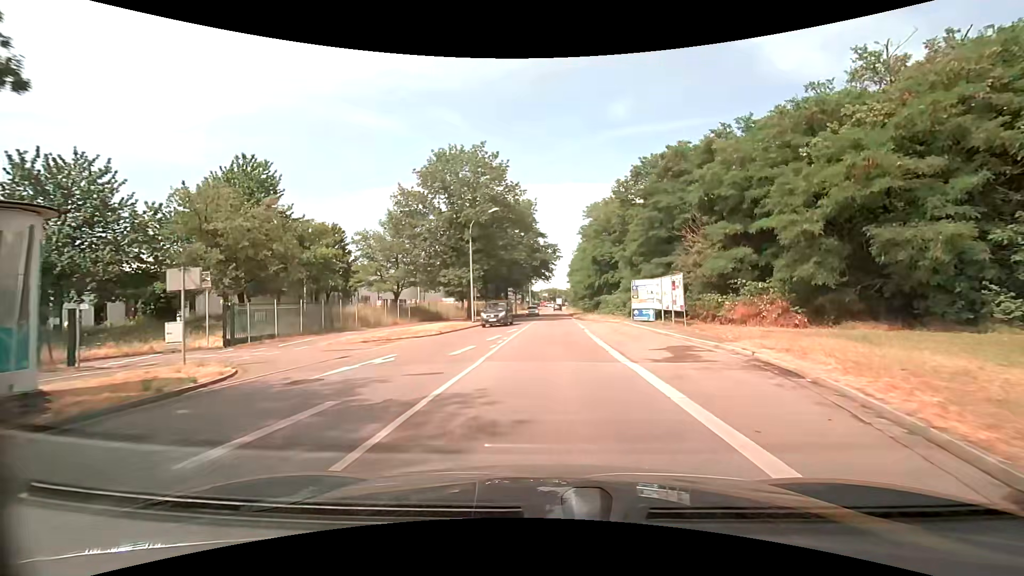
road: secondary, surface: asphalt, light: Day
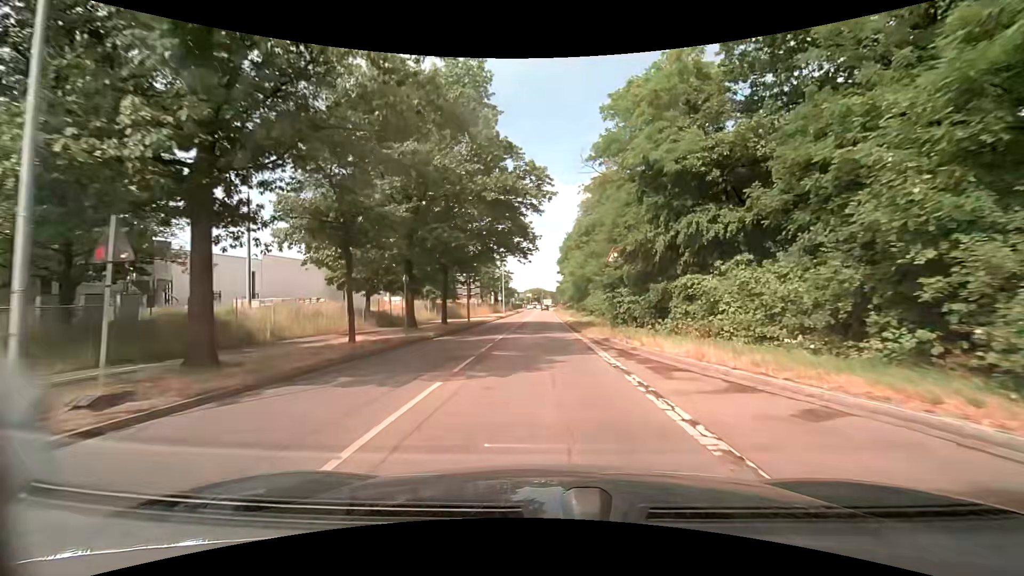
(+0.3, +34.8) m; +1°
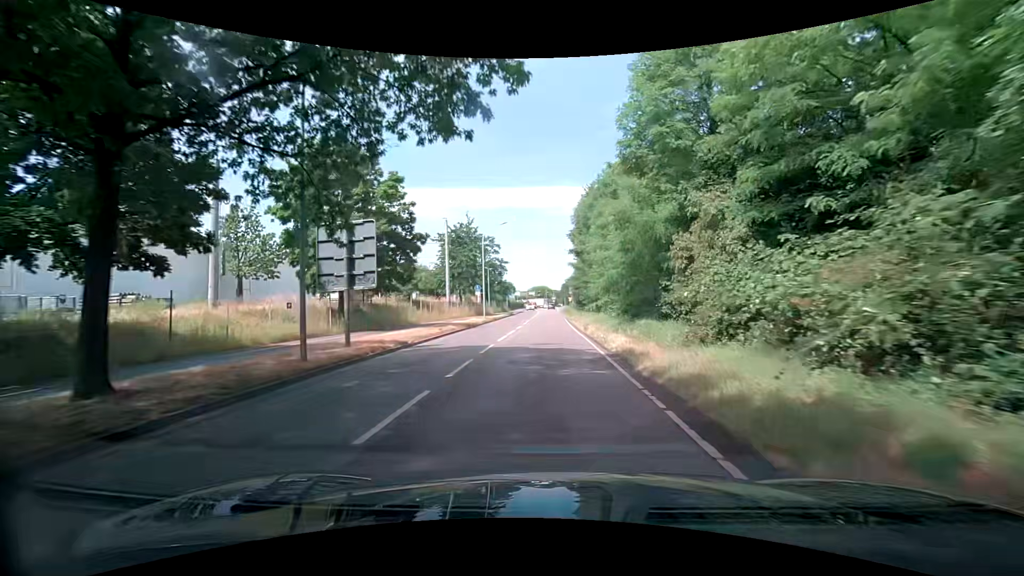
(+0.2, +28.1) m; -1°
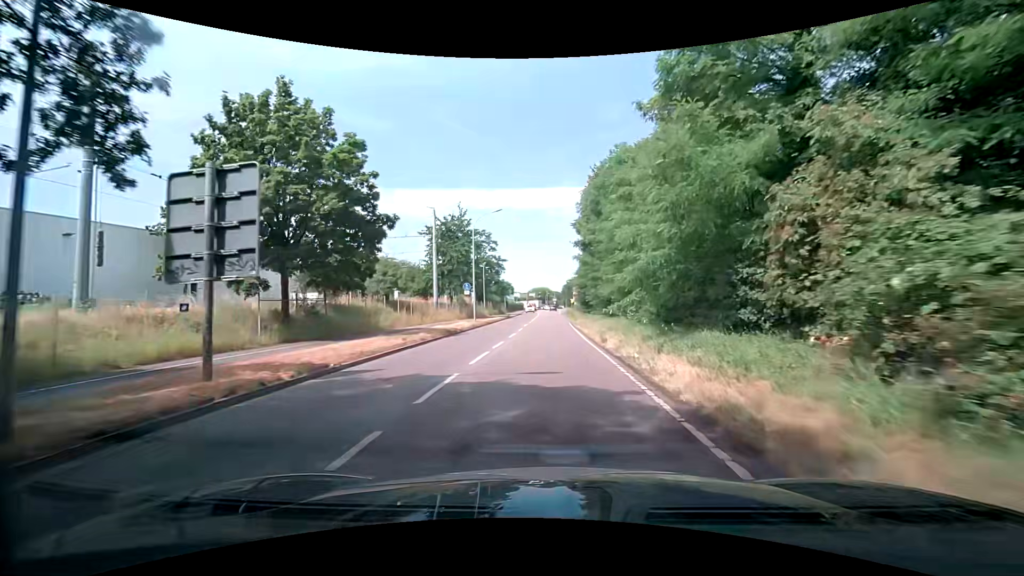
(0.0, +7.1) m; 0°
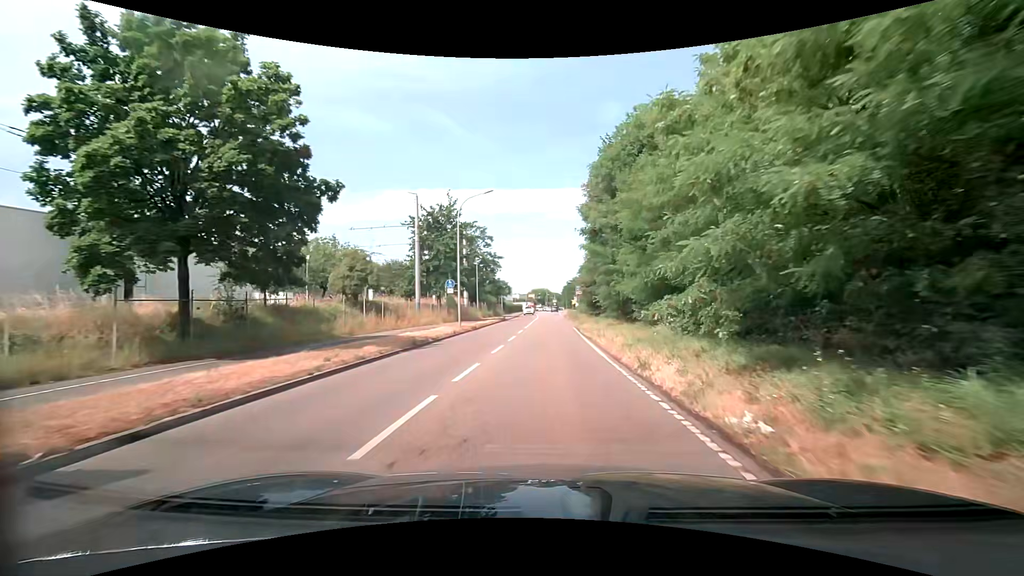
(0.0, +7.1) m; 0°
(0, +10) (0, +20) (0, +30) (0, +40) (0, +50) (0, +60) (0, +70) (+1, +80) (+1, +90) (+1, +100) m
